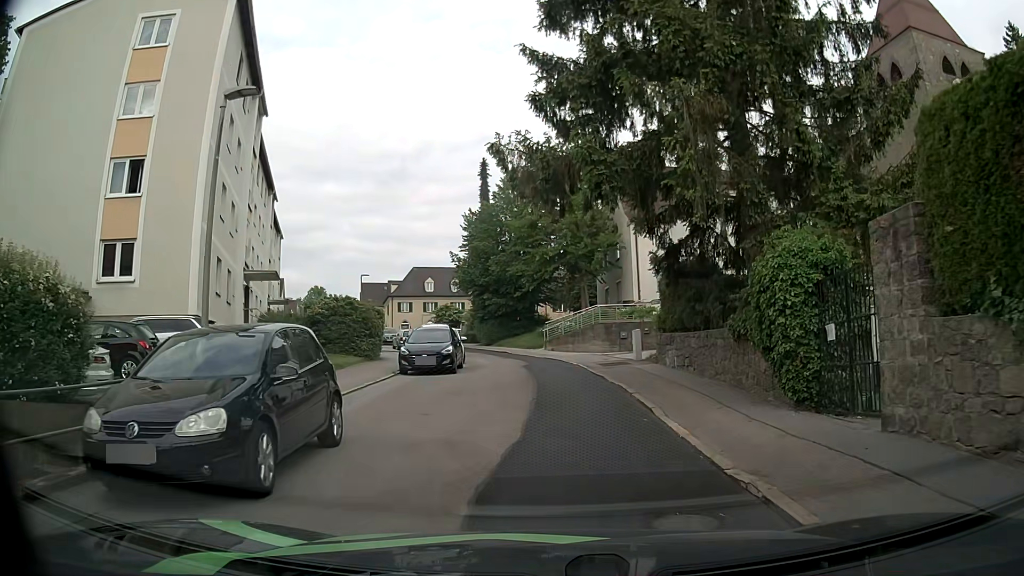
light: Day
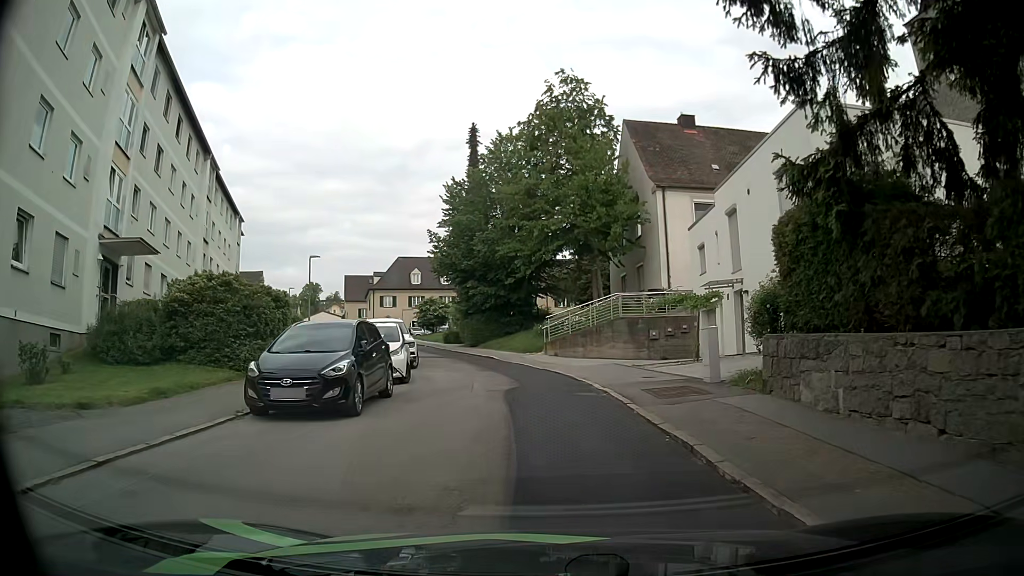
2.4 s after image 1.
(0.0, +11.2) m; -1°
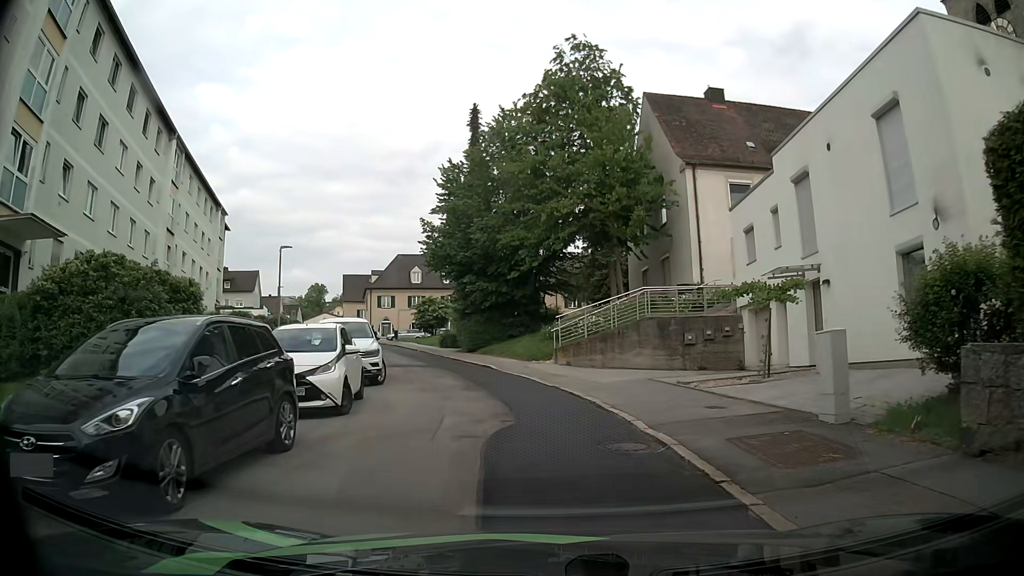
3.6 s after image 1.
(0.0, +5.7) m; -1°
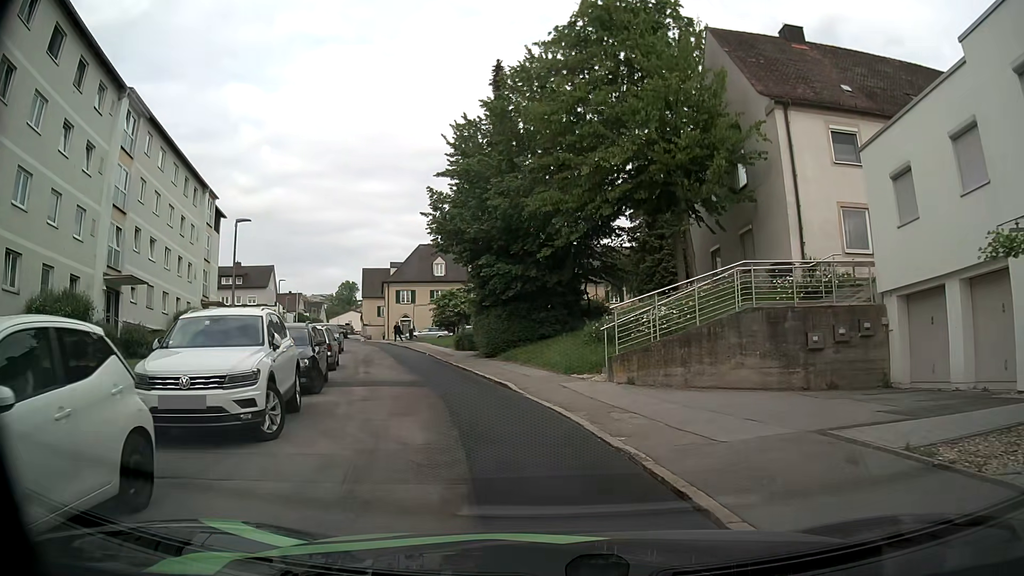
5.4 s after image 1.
(-0.2, +8.6) m; -4°
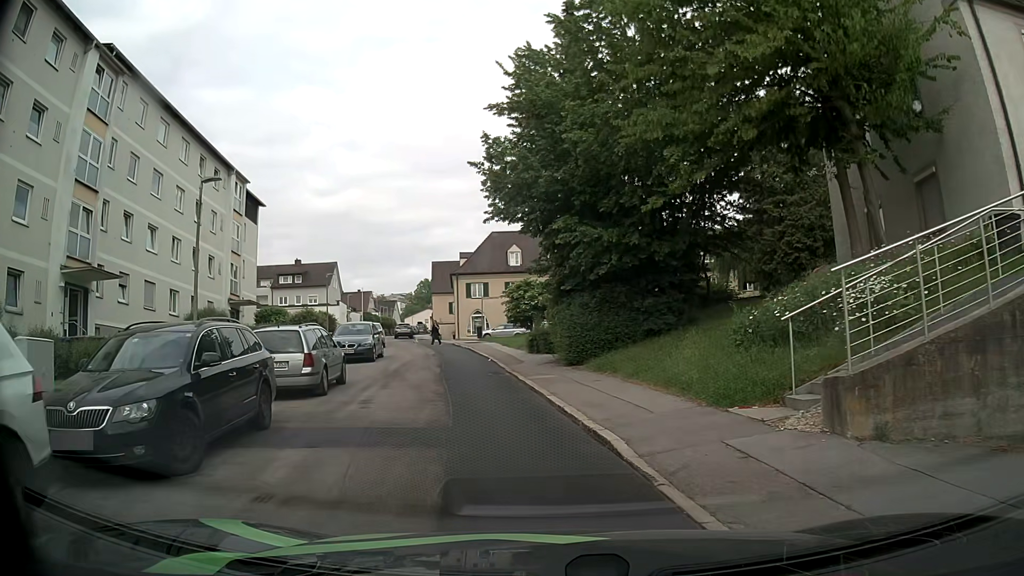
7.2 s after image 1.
(-0.2, +8.1) m; -5°
